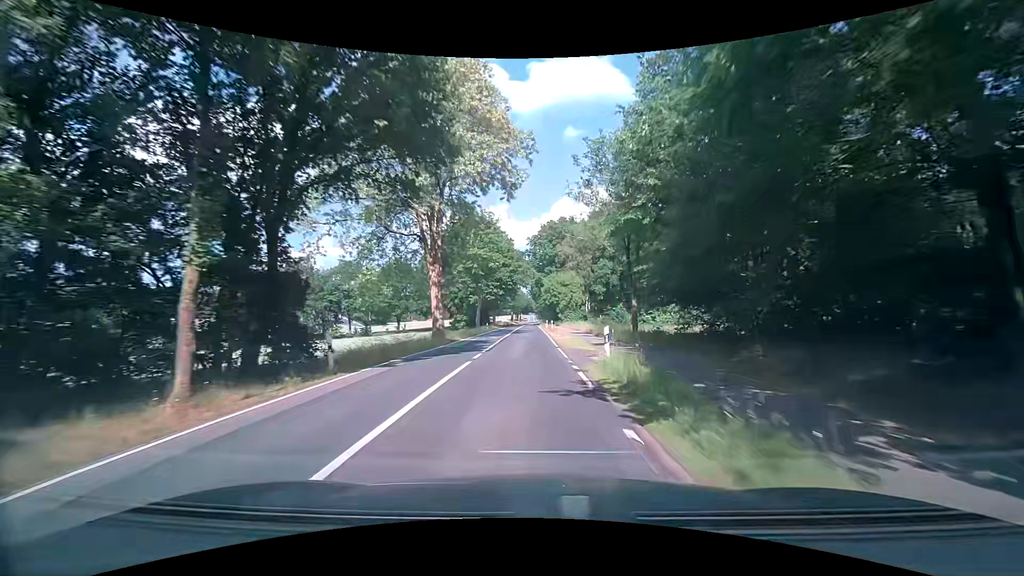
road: secondary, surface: asphalt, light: Day
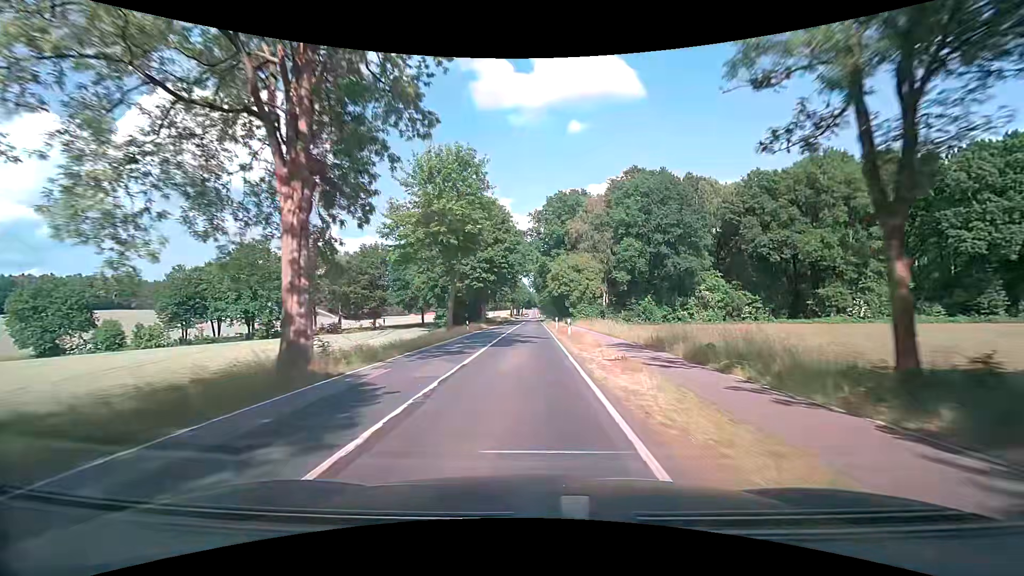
(-0.1, +21.1) m; -1°
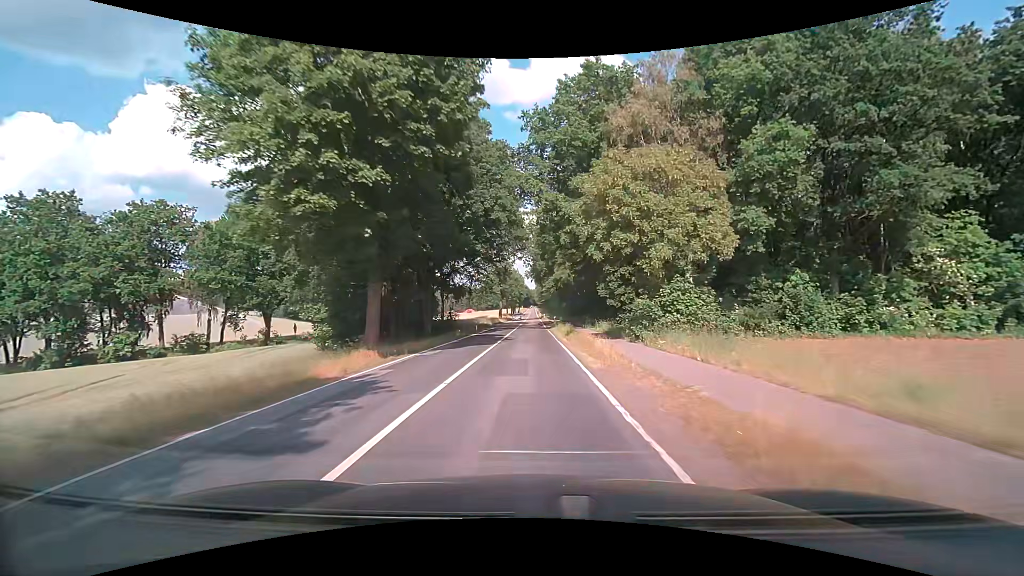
(+0.1, +42.3) m; 0°
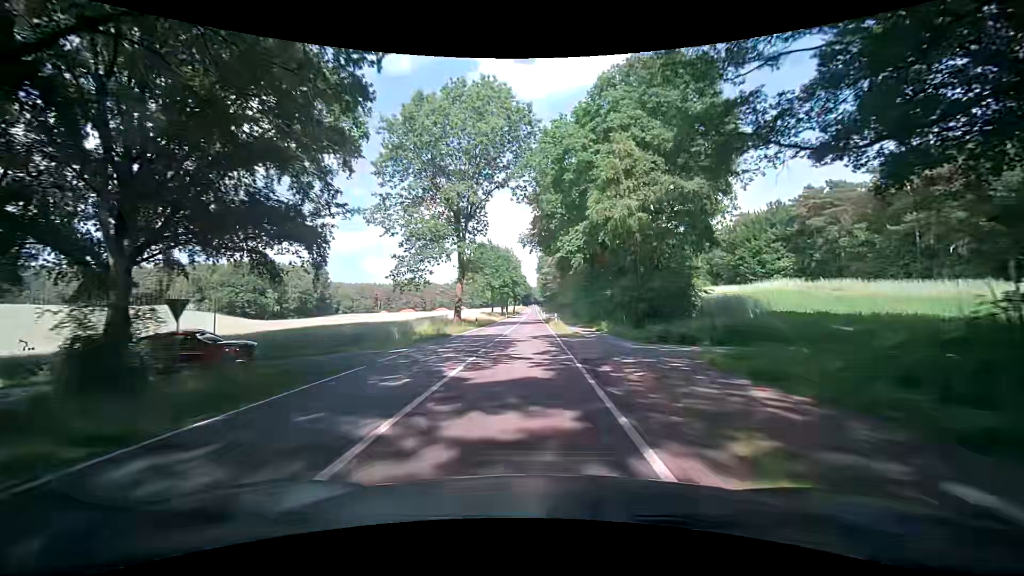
(-0.1, +52.7) m; 0°
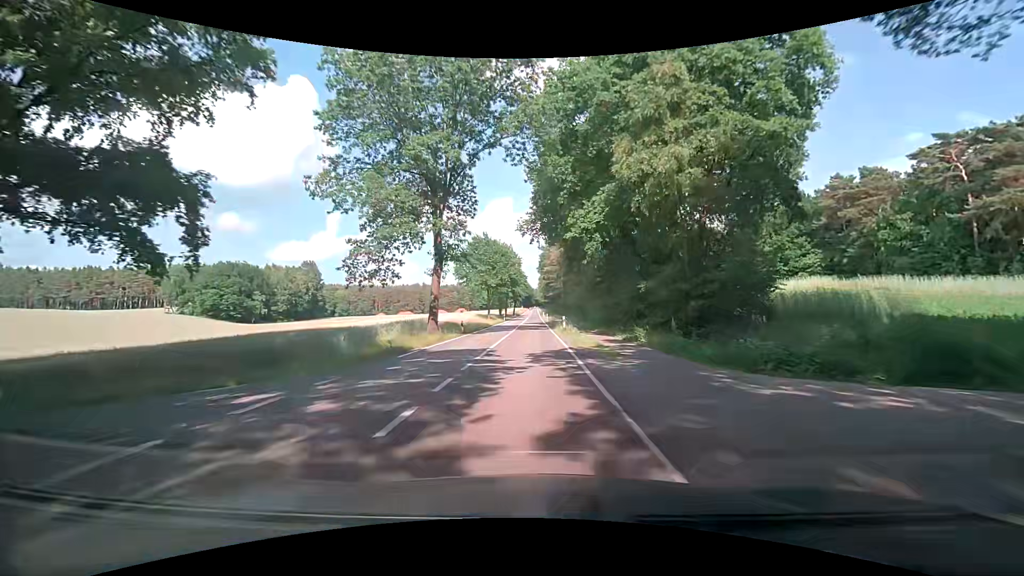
(0.0, +10.5) m; +1°
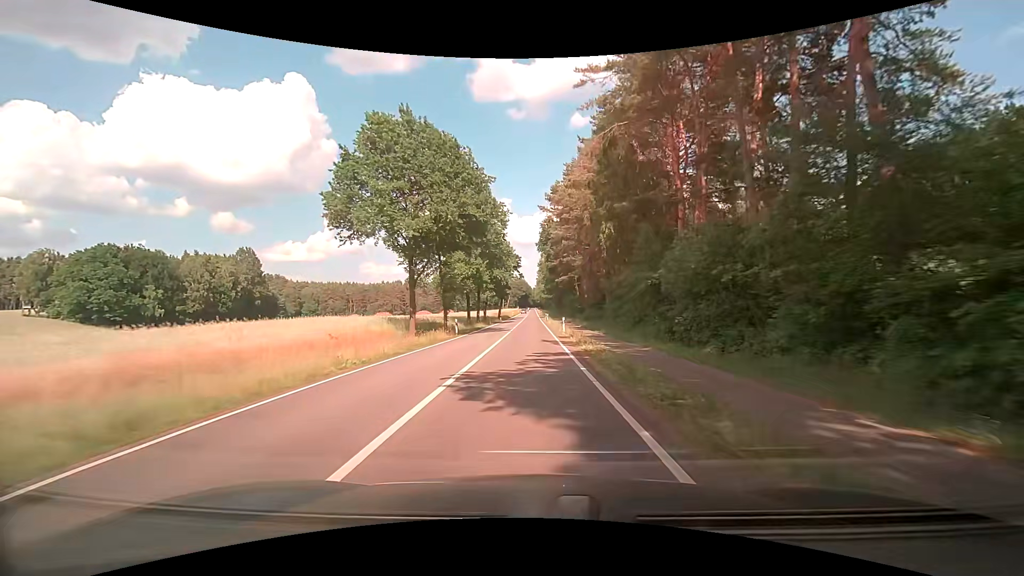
(-0.3, +52.3) m; 0°
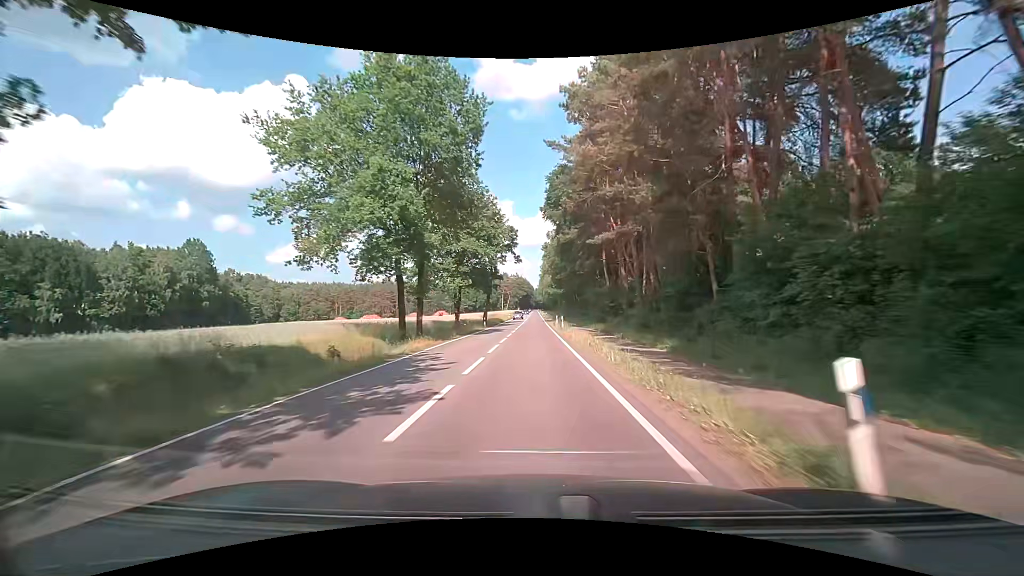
(0.0, +31.3) m; 0°
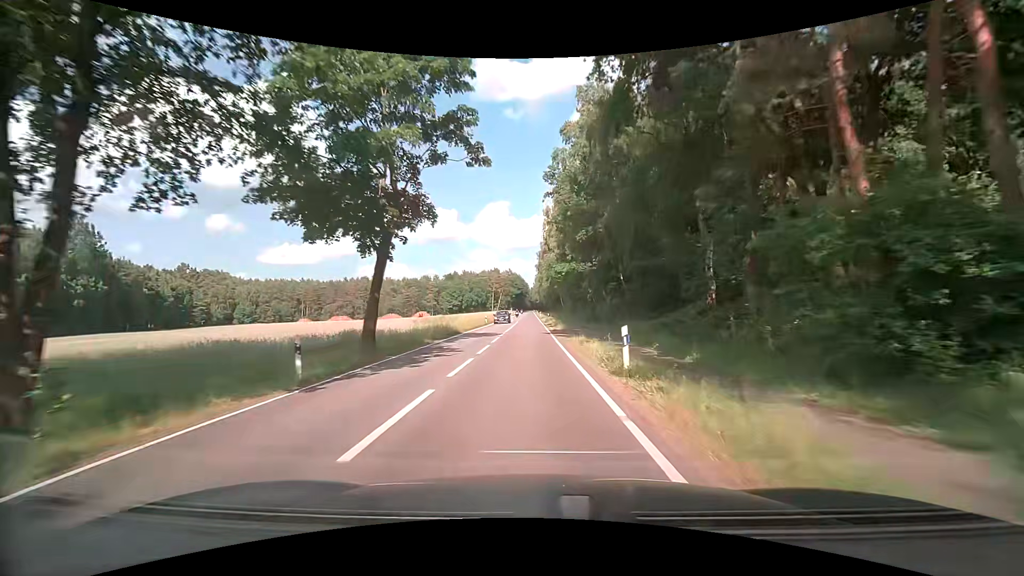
(+0.2, +41.6) m; 0°
(0, +10) (0, +20) (0, +30) (0, +40) (0, +50) (0, +60) (+1, +70) (+1, +80) (+1, +90) (+1, +100) m
